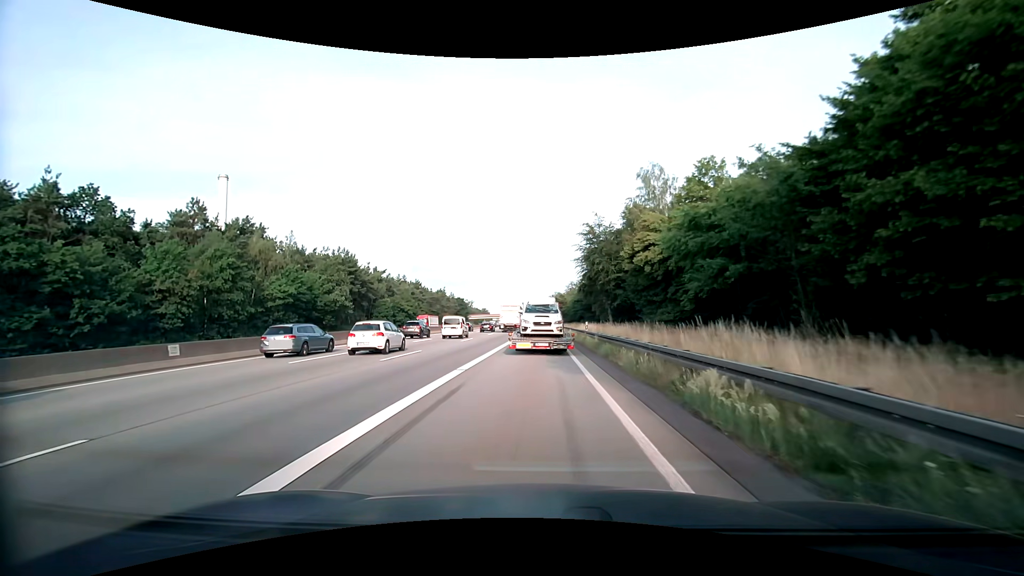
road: motorway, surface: asphalt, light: Day
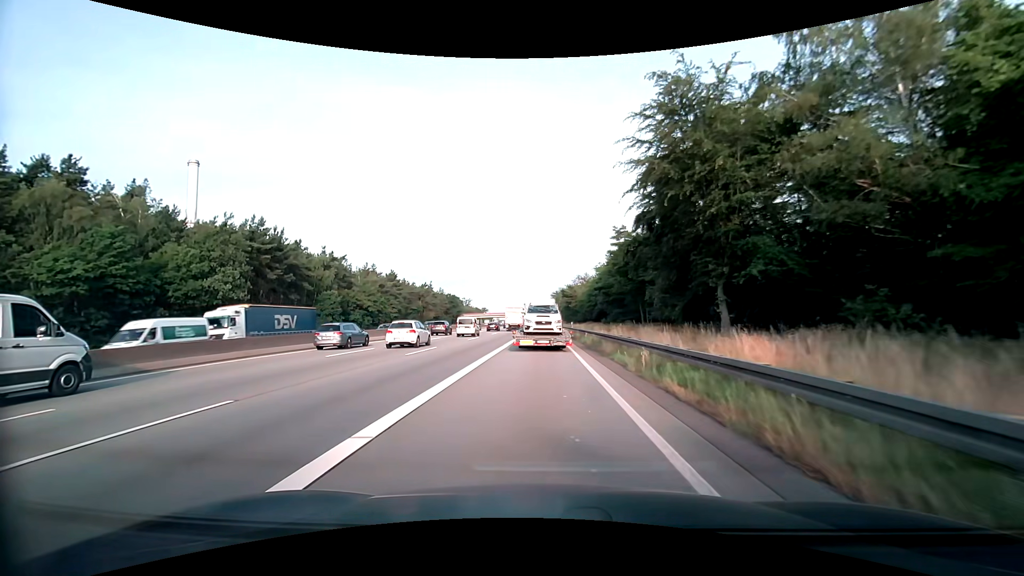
(-0.2, +33.5) m; 0°
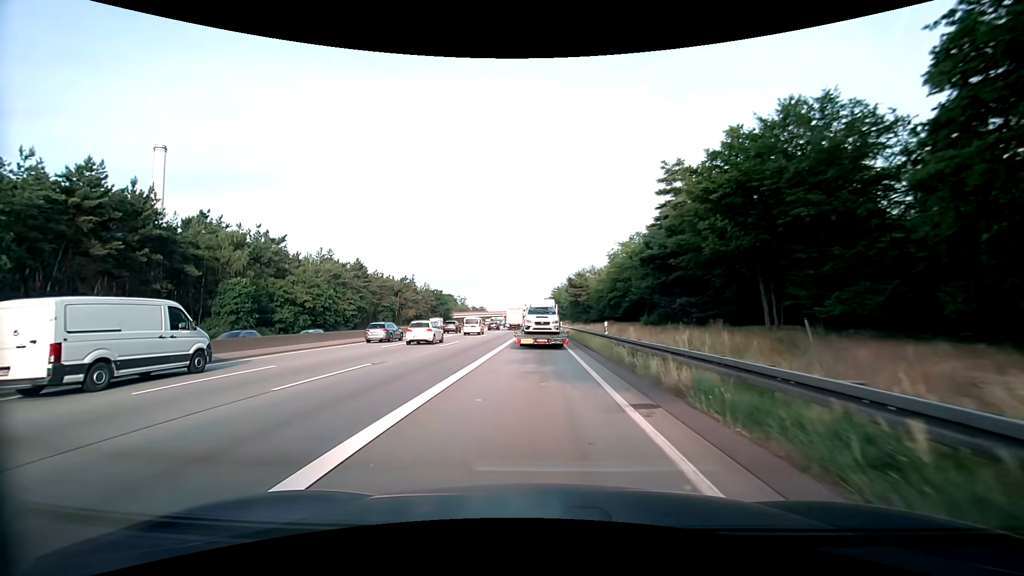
(-0.1, +28.4) m; 0°
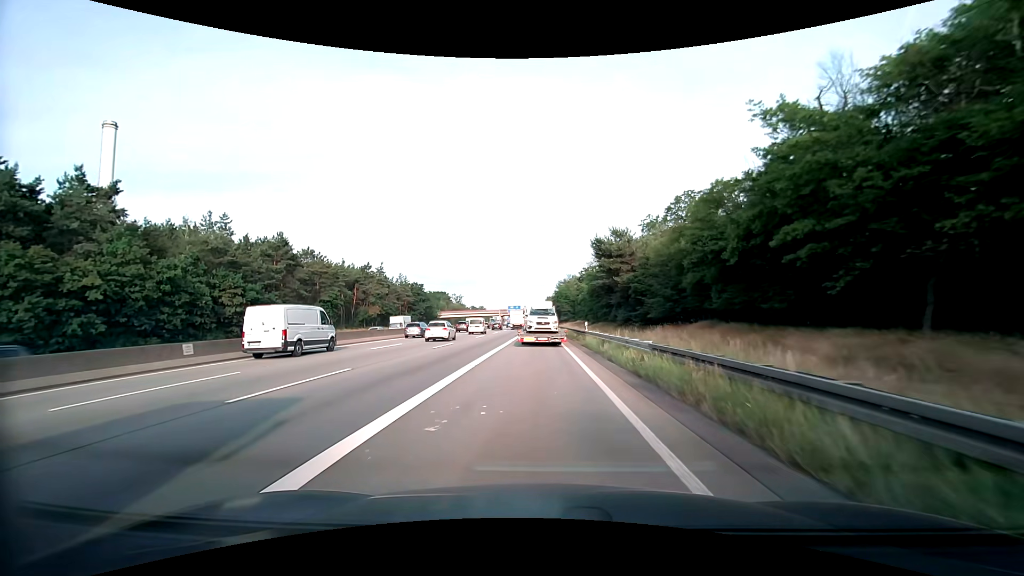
(0.0, +37.7) m; 0°
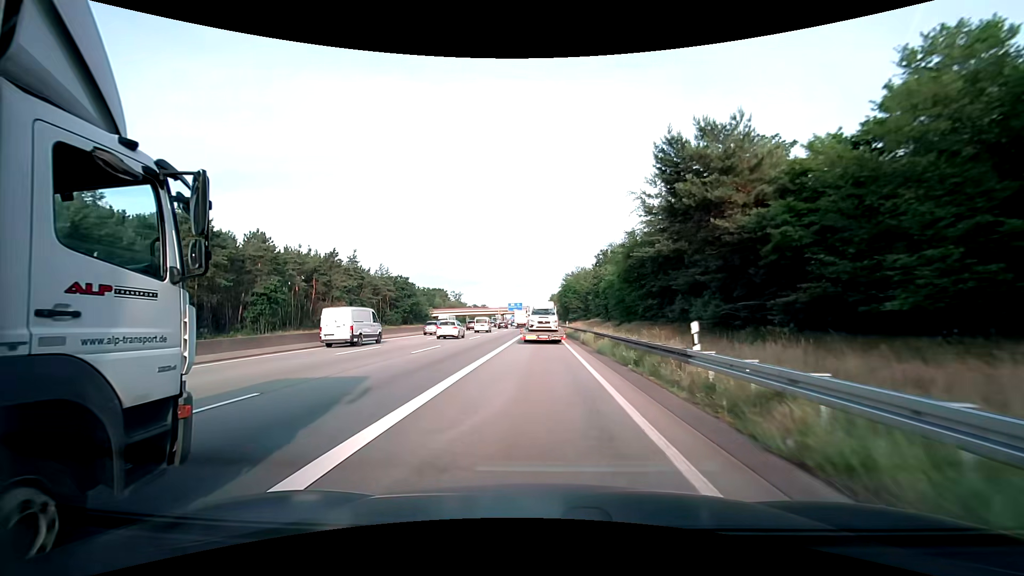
(0.0, +23.3) m; 0°
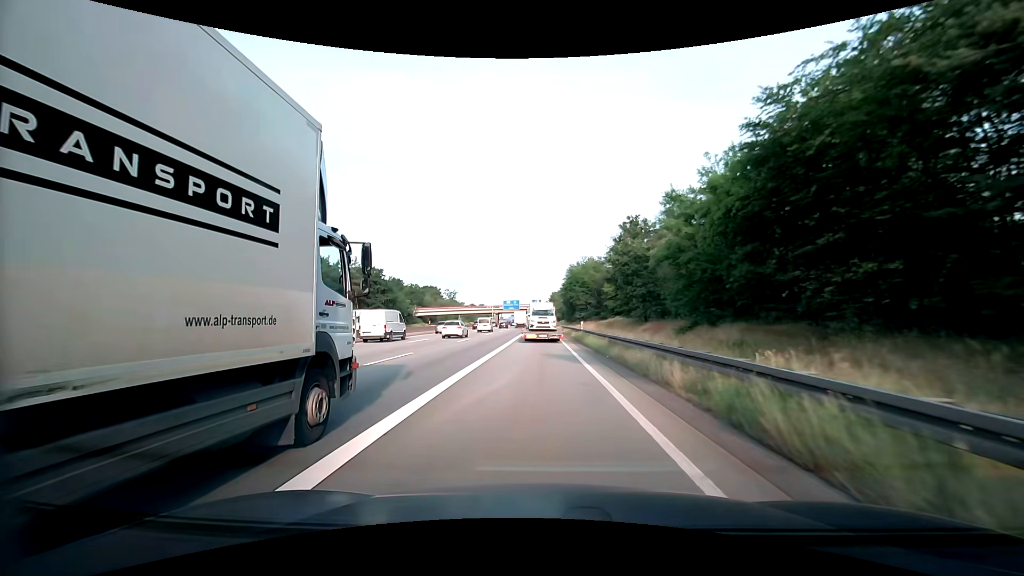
(0.0, +23.8) m; 0°
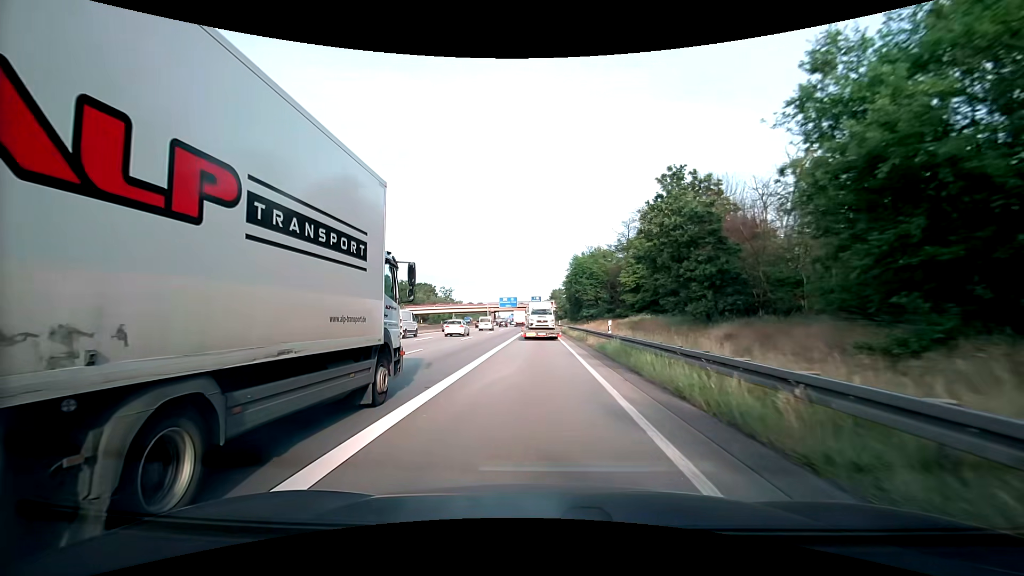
(+0.1, +16.2) m; 0°
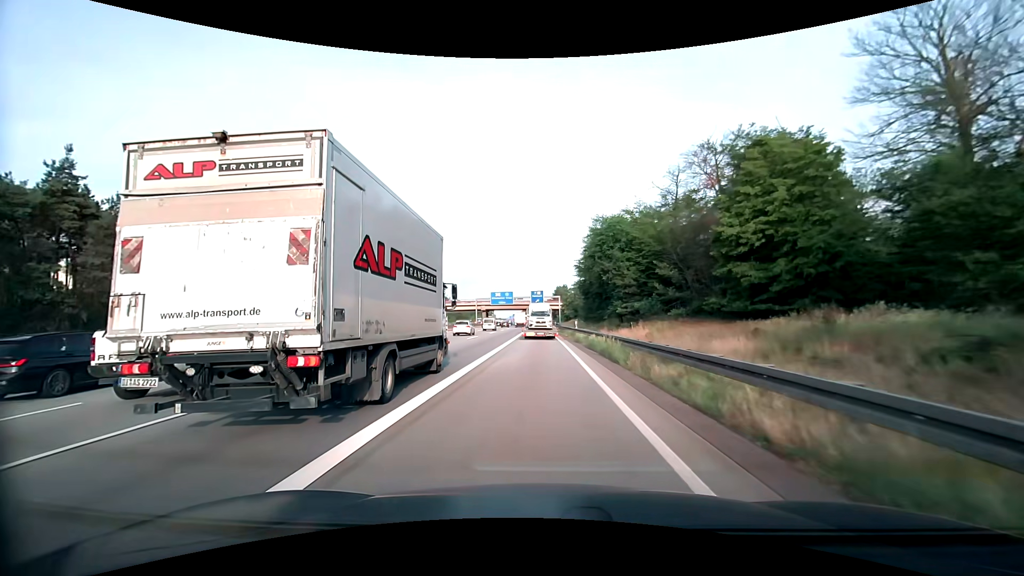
(+0.1, +33.0) m; 0°
(0, +10) (0, +20) (0, +30) (0, +40) (0, +50) (-1, +60) (-1, +70) (-1, +80) (-1, +90) (-1, +100) m
